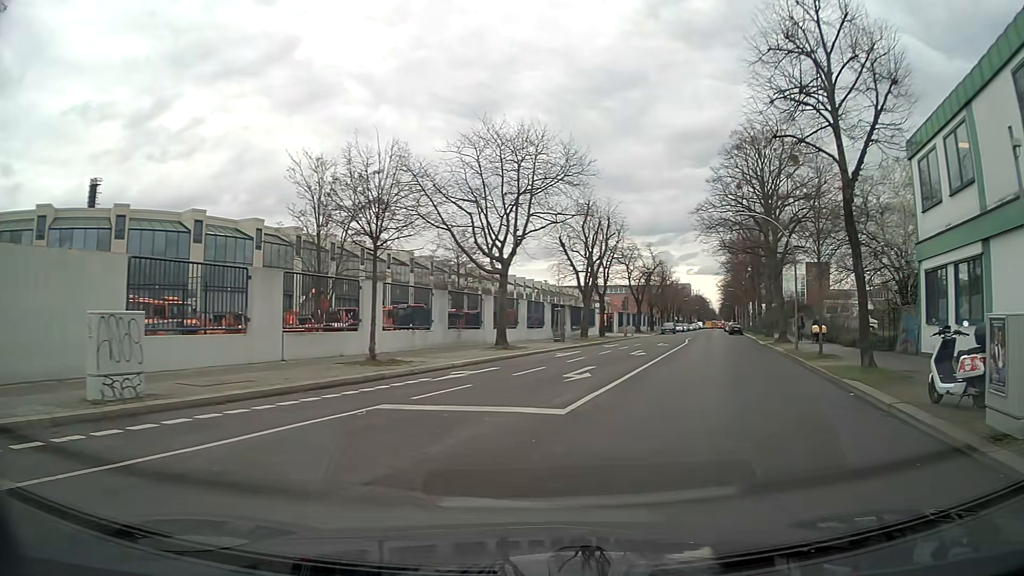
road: residential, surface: asphalt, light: Day
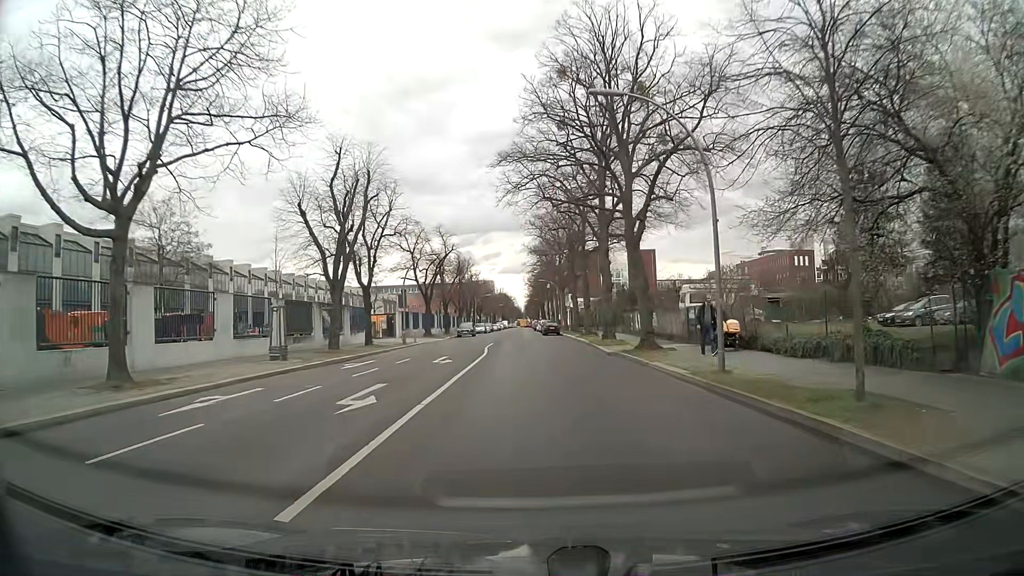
(+3.7, +17.0) m; +16°
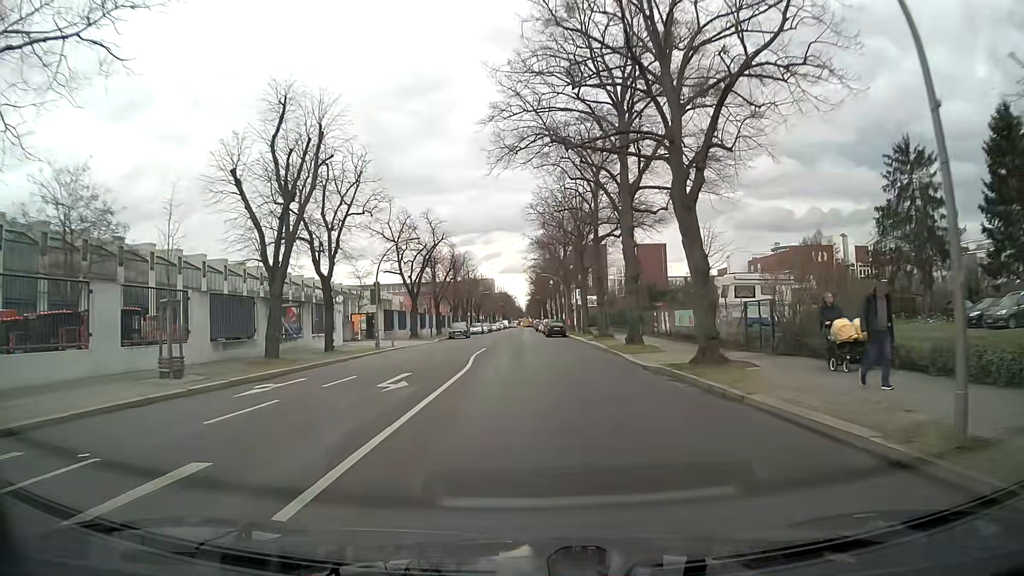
(0.0, +8.9) m; 0°
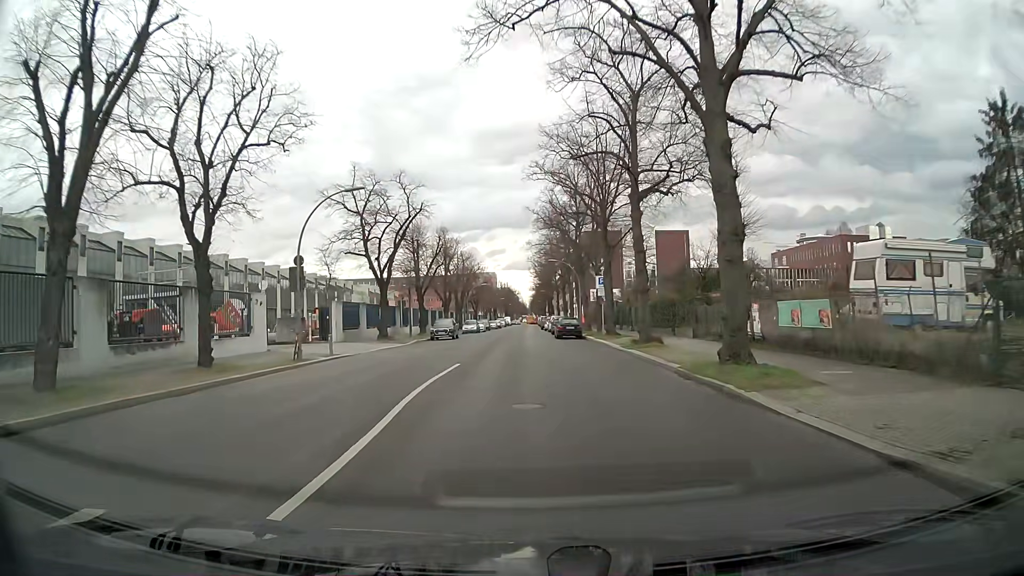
(0.0, +14.1) m; 0°
(0, +10) (0, +20) (0, +30) (0, +40) (0, +50) (0, +60) (0, +70) (-1, +80) (-1, +90) (-1, +100) m
